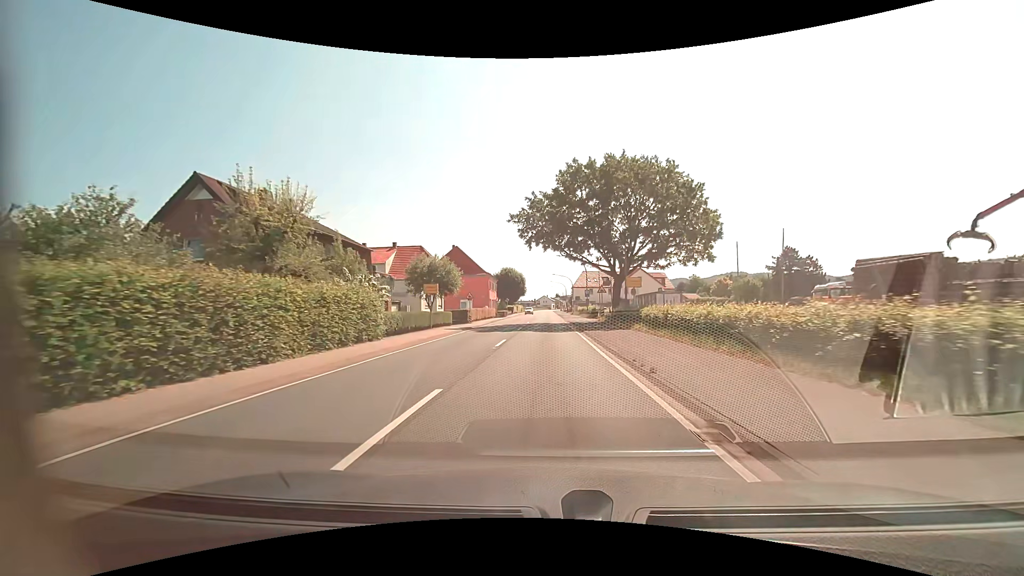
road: primary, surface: asphalt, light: Day
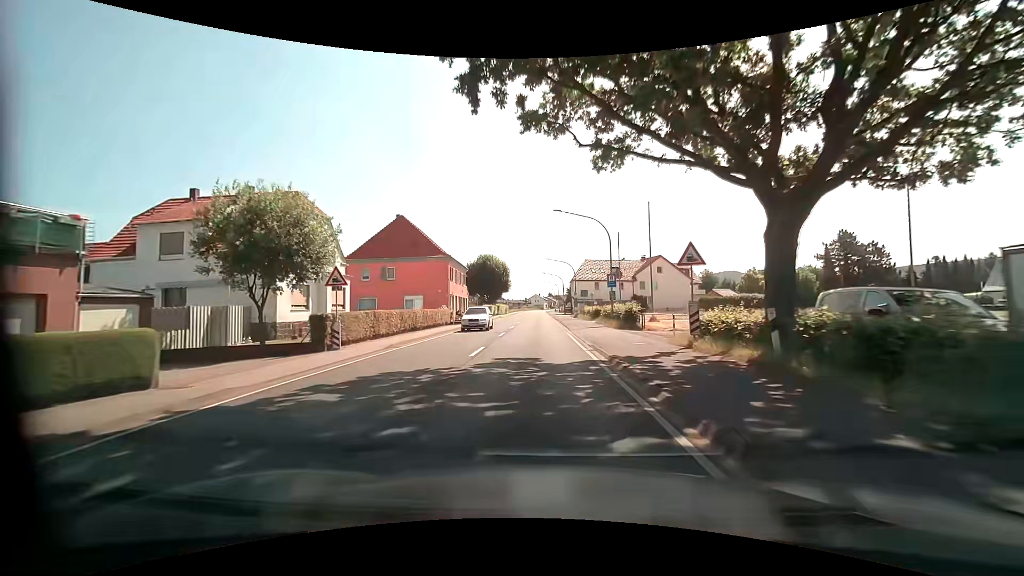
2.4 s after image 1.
(+0.2, +29.4) m; +1°
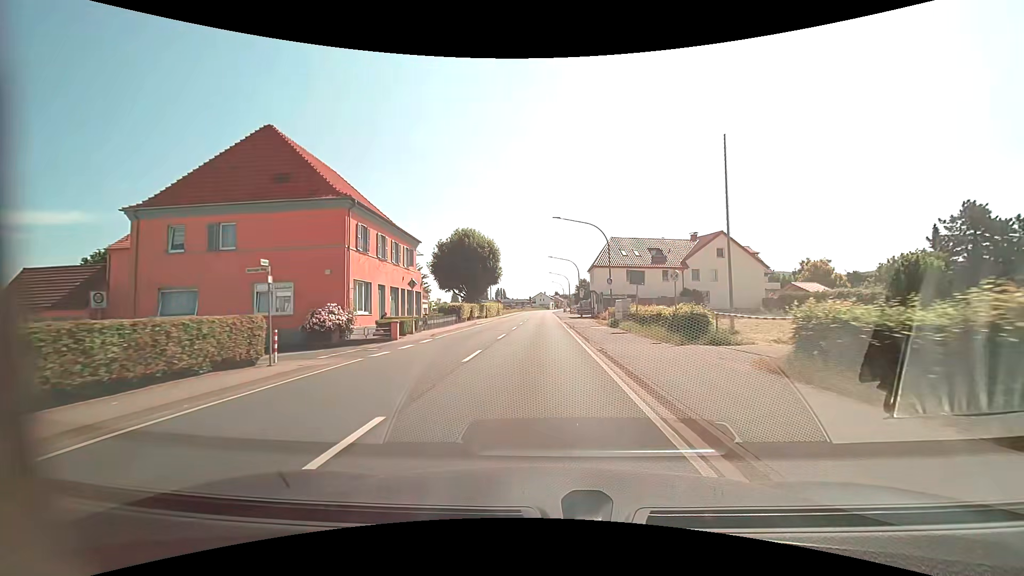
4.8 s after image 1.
(-0.2, +29.2) m; -1°
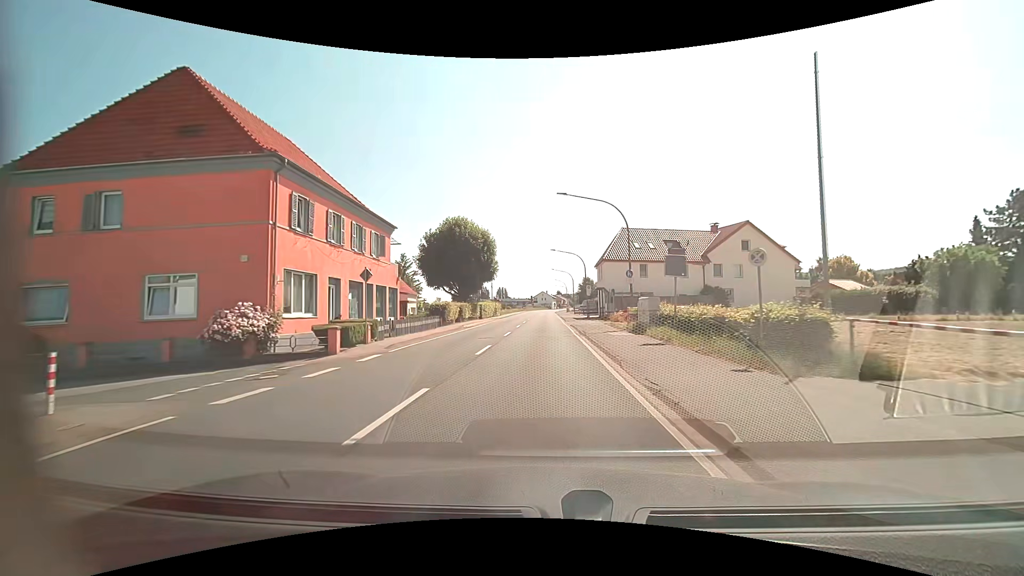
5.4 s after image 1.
(0.0, +7.3) m; 0°
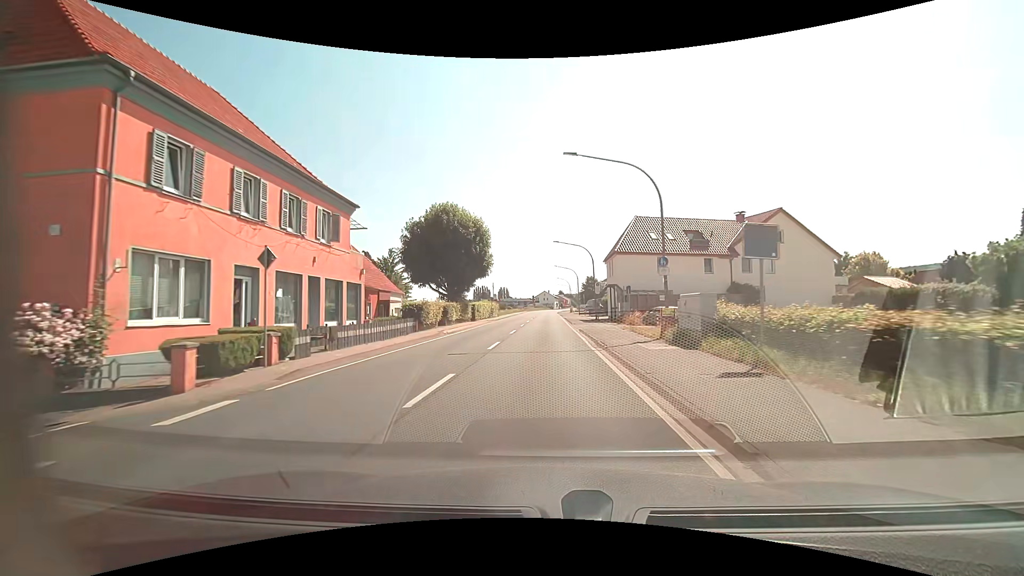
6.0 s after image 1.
(0.0, +7.3) m; 0°
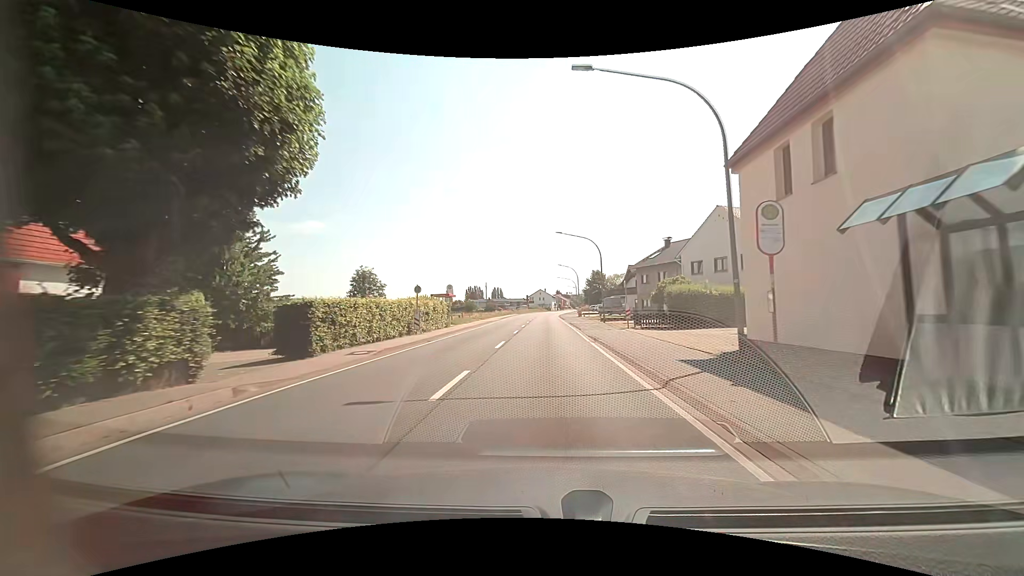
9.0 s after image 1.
(0.0, +36.2) m; 0°
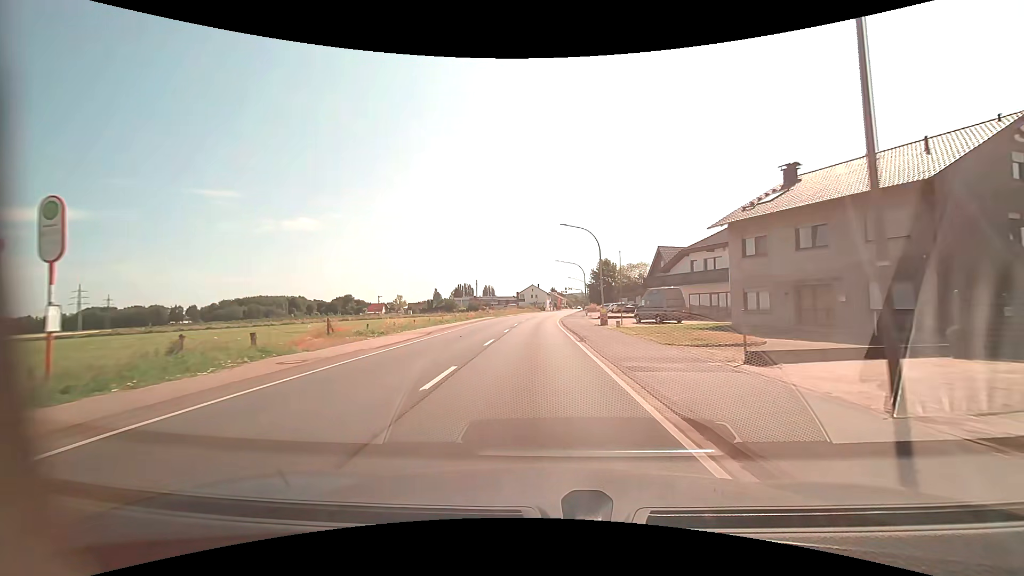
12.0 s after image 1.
(+0.2, +35.9) m; +1°
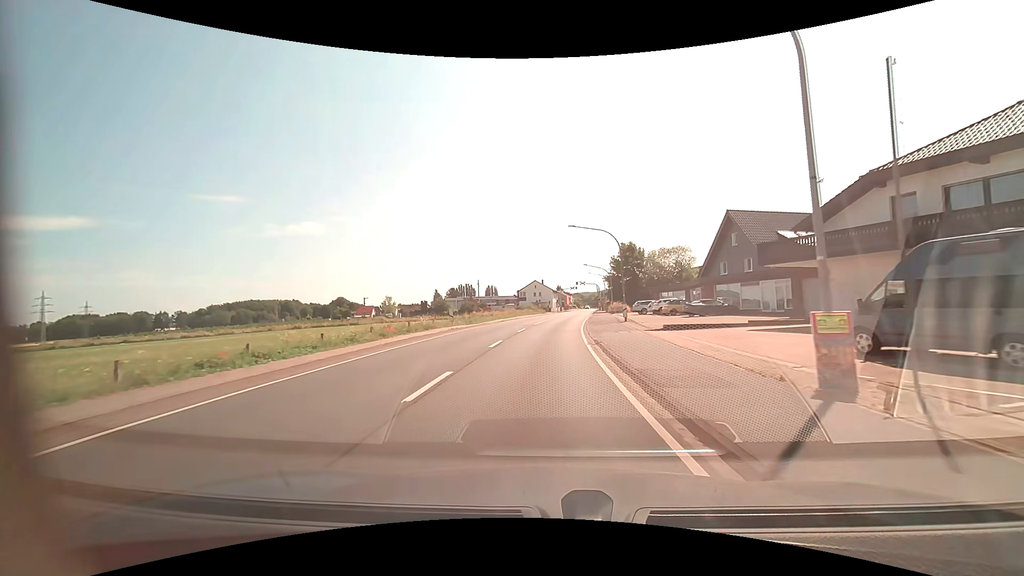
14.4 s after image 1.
(-0.1, +28.6) m; 0°
(0, +10) (0, +20) (0, +30) (+1, +40) (+2, +50) (+3, +60) (+4, +70) (+5, +80) (+6, +90) (+7, +100) m
